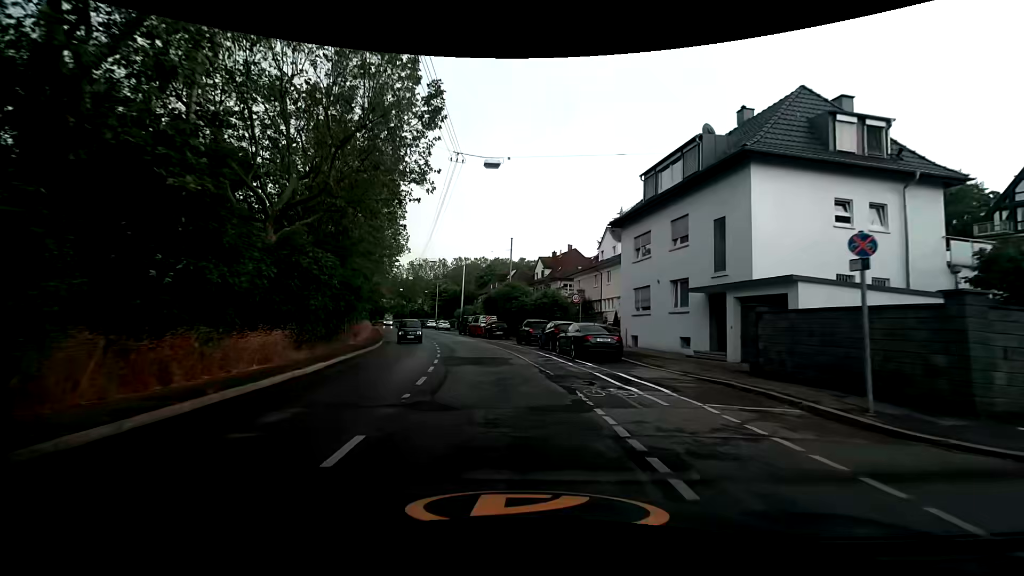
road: secondary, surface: asphalt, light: Day
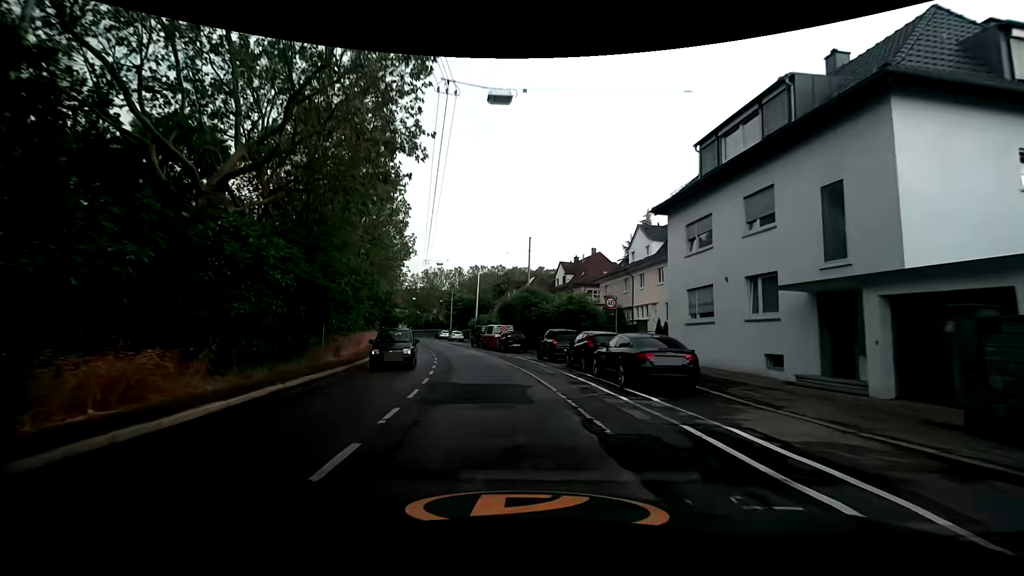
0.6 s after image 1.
(-0.1, +6.0) m; -2°
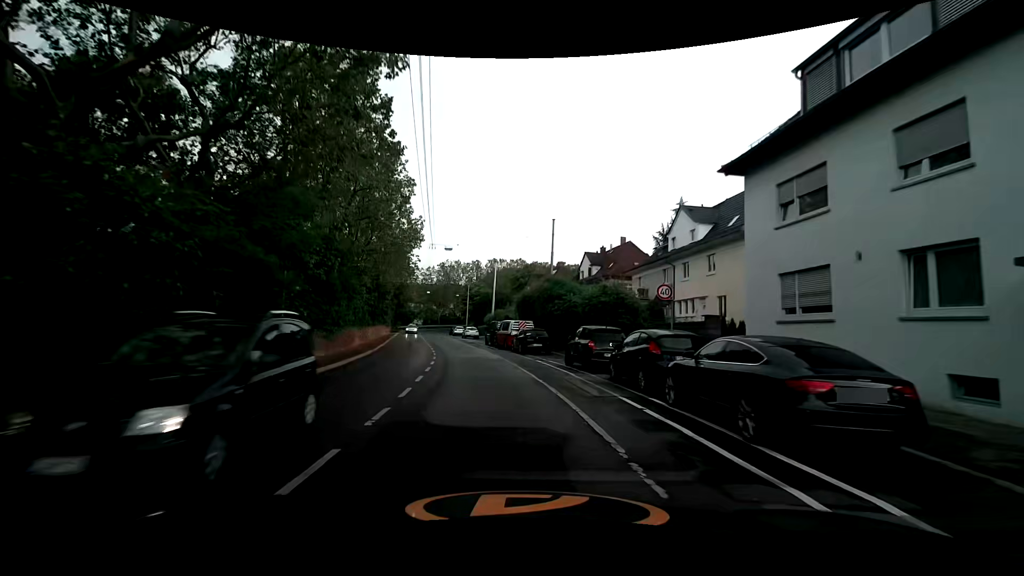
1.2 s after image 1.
(-0.1, +6.0) m; -2°
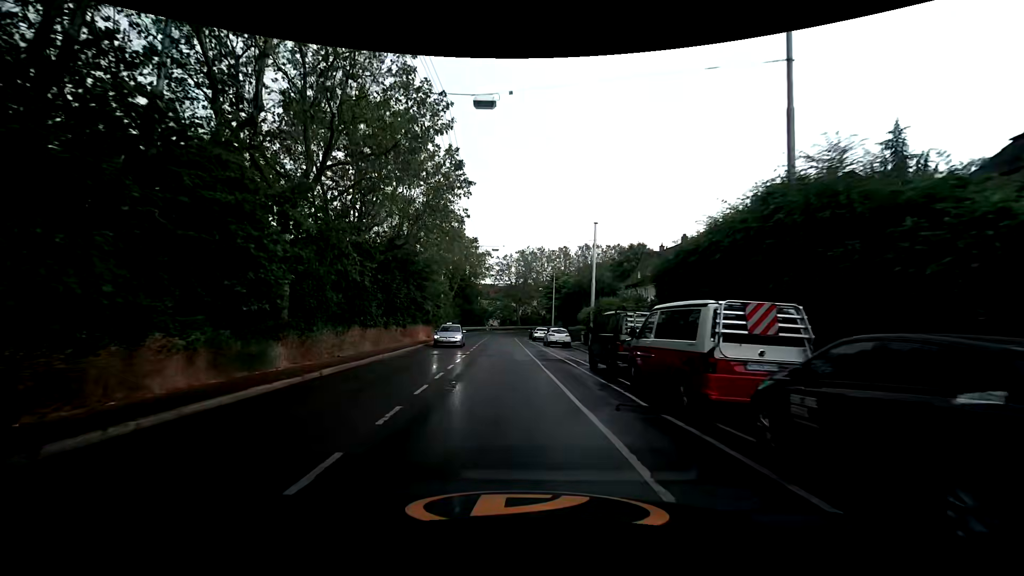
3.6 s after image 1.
(-2.1, +24.0) m; -10°
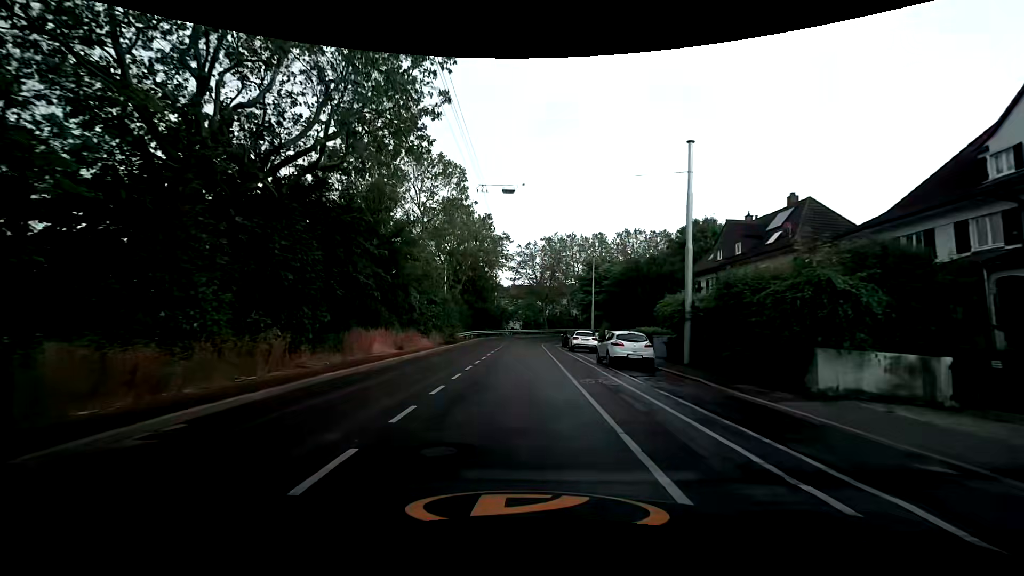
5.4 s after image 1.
(-0.7, +18.0) m; -4°
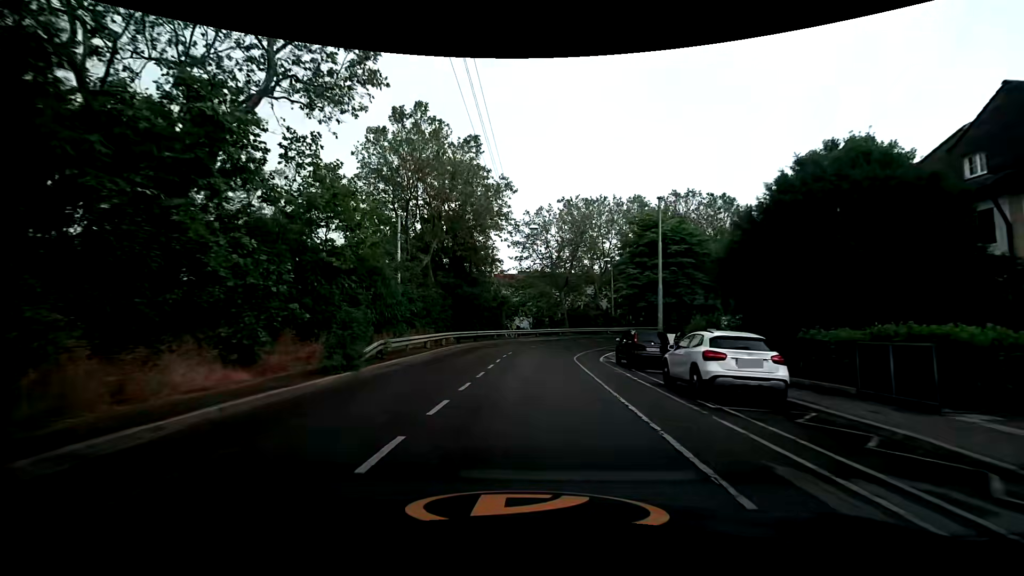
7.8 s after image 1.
(-0.1, +23.9) m; -1°
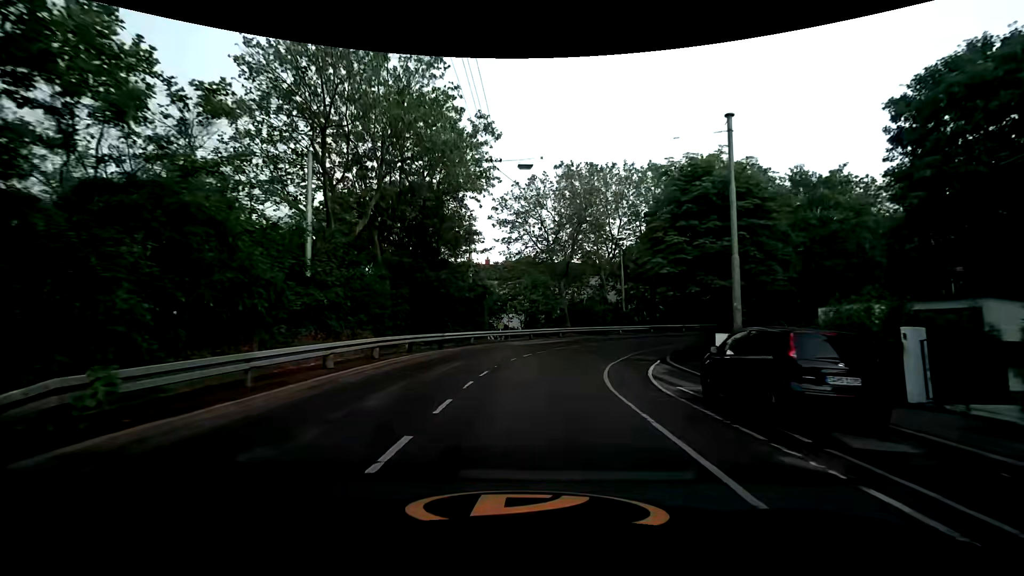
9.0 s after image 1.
(+0.1, +12.1) m; 0°
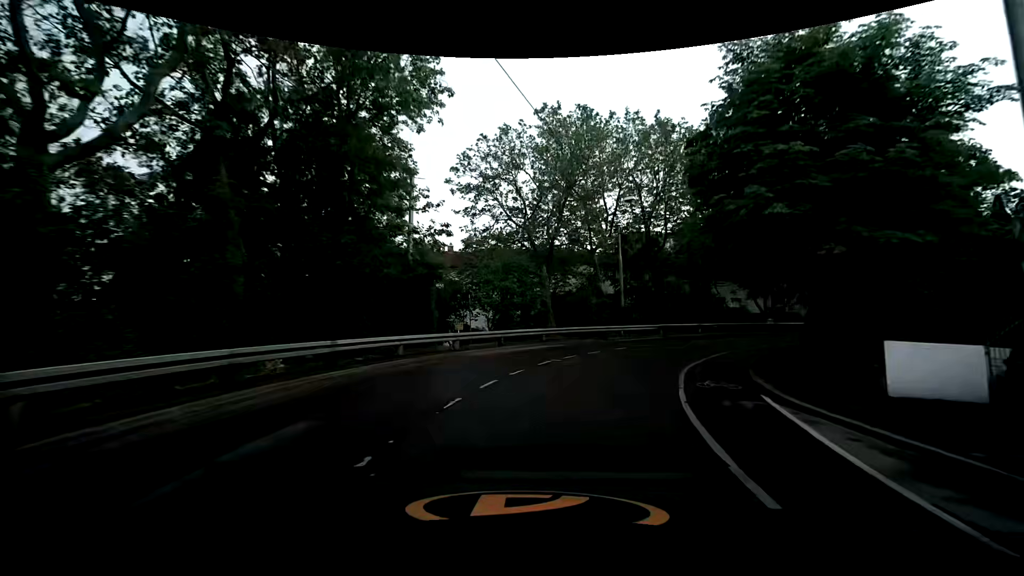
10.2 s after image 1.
(+0.2, +11.8) m; +3°
(+1, +10) (+3, +20) (+9, +28) (+16, +34) (+26, +37) (+36, +37) (+45, +32) (+52, +25) (+56, +16) (+58, +6) m
